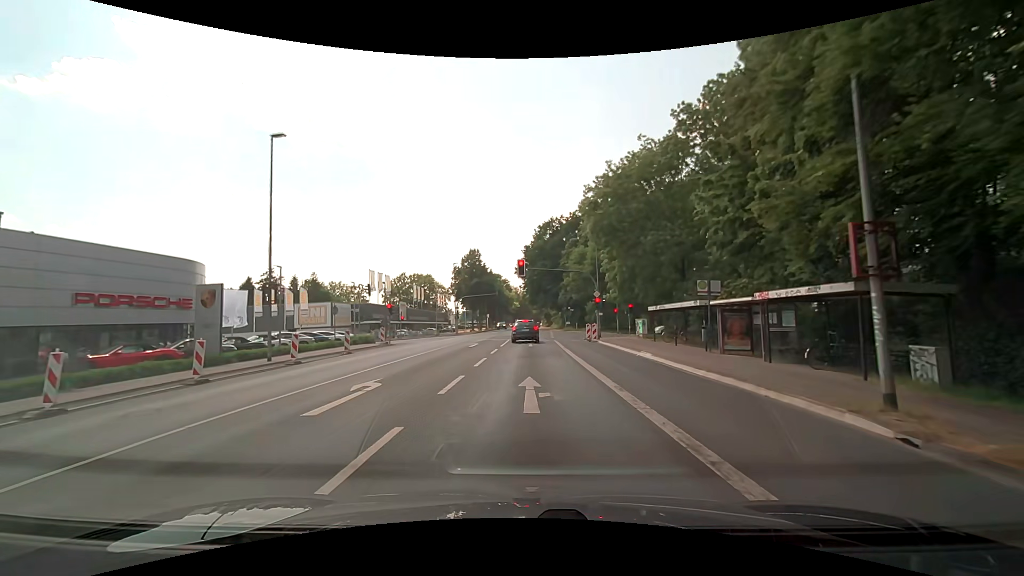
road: secondary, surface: asphalt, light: Day
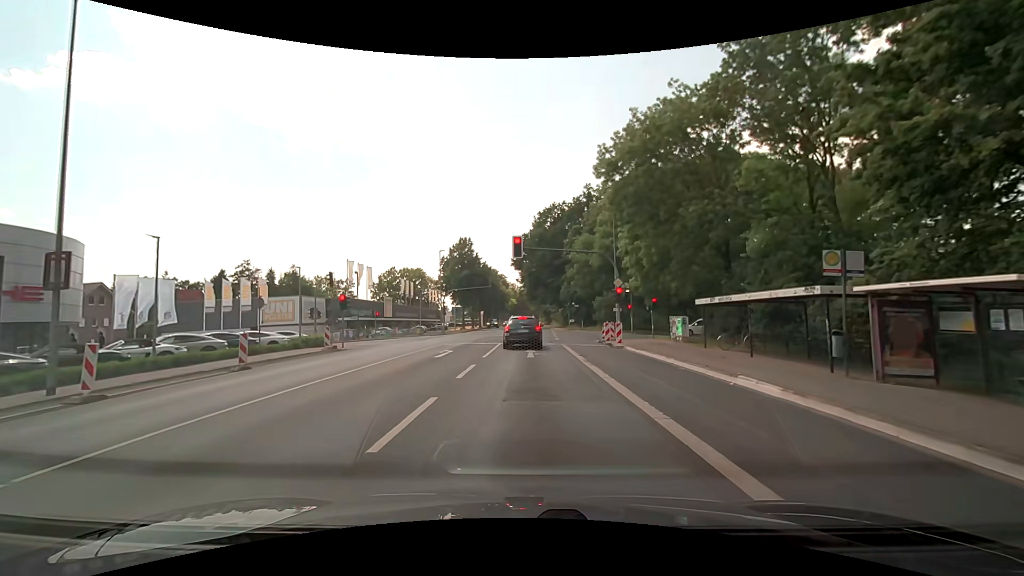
(+0.1, +9.8) m; 0°
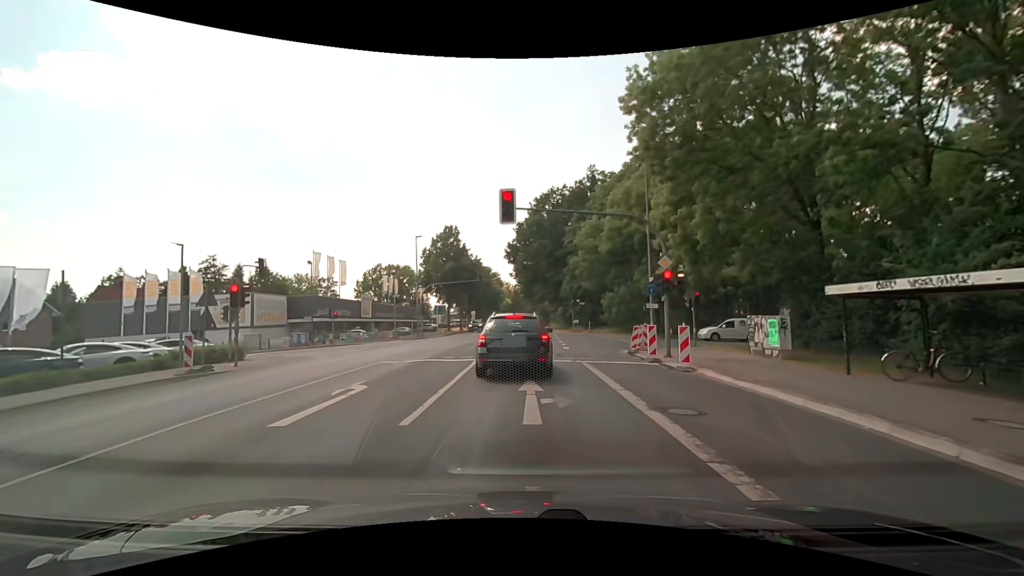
(+0.1, +10.6) m; +1°
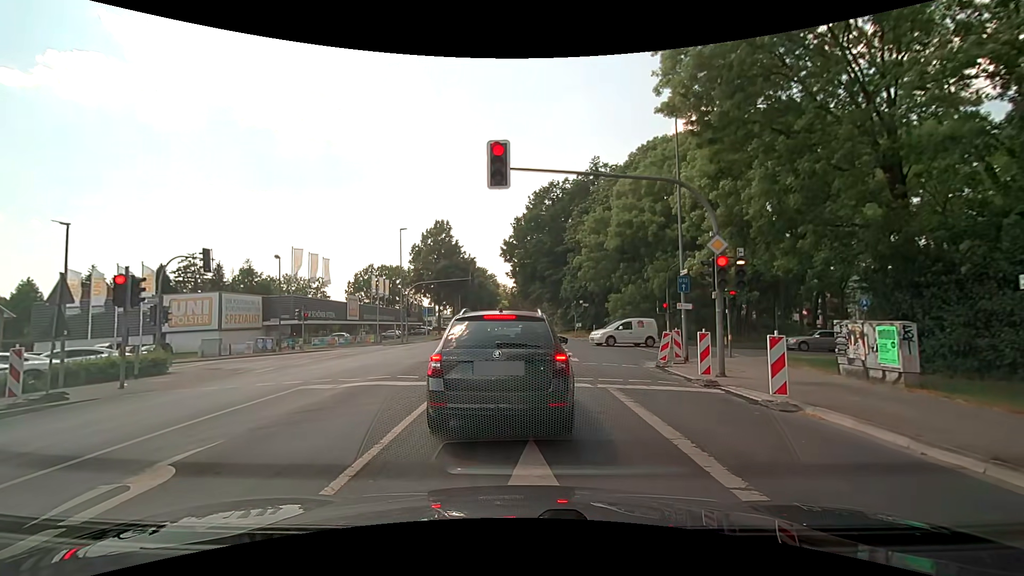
(0.0, +5.0) m; -1°
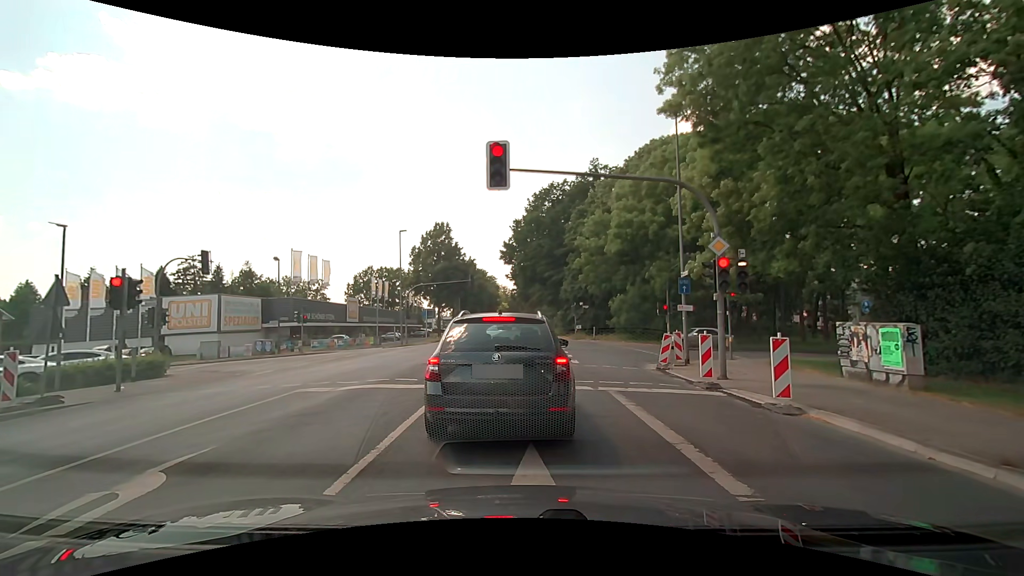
(0.0, +0.2) m; 0°
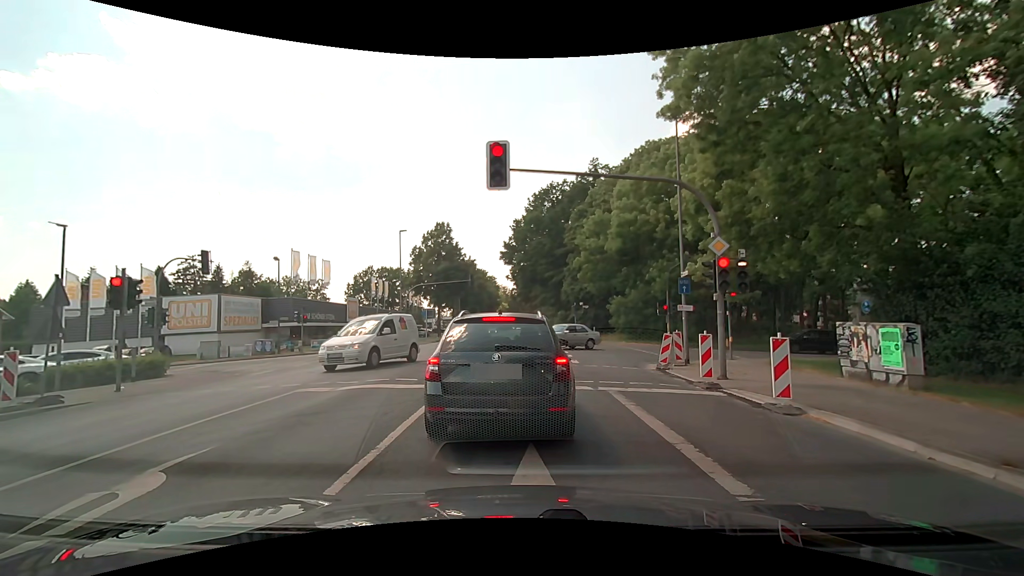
(0.0, 0.0) m; 0°
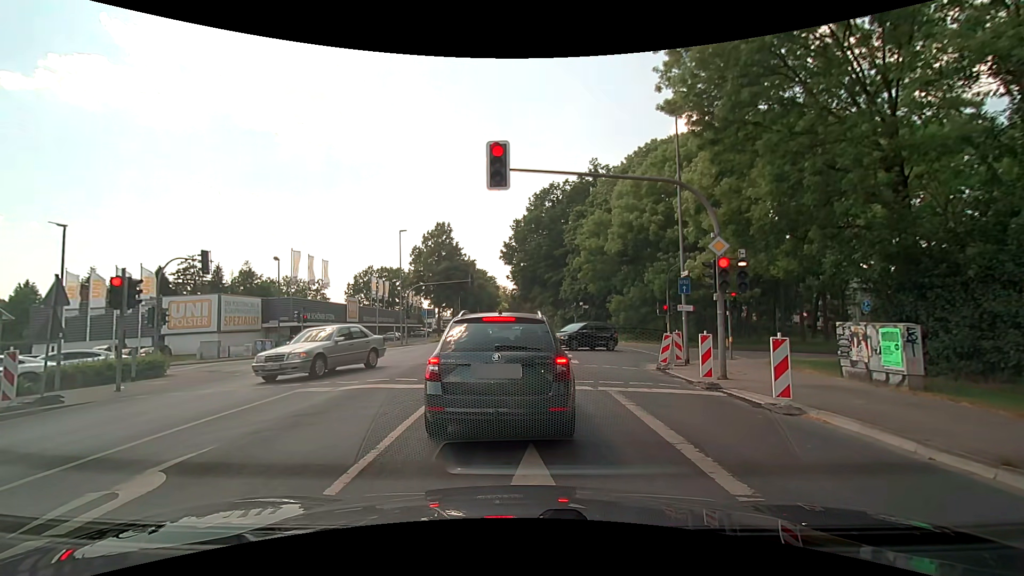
(0.0, 0.0) m; 0°
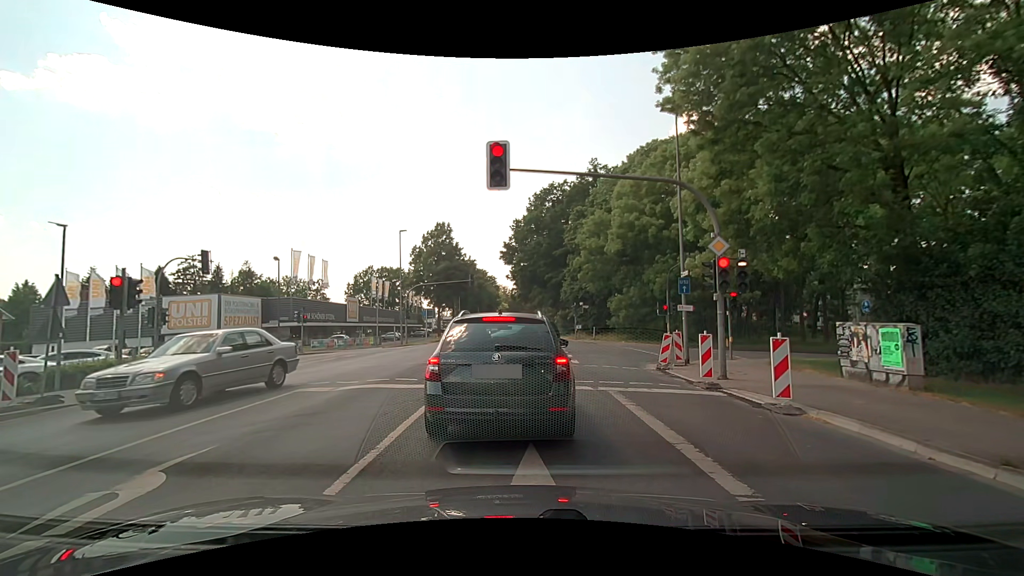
(0.0, 0.0) m; 0°
(0, +10) (+1, +20) (+1, +30) (+1, +40) (+2, +50) (+2, +60) (+2, +70) (+2, +80) (+3, +90) (+3, +100) m
